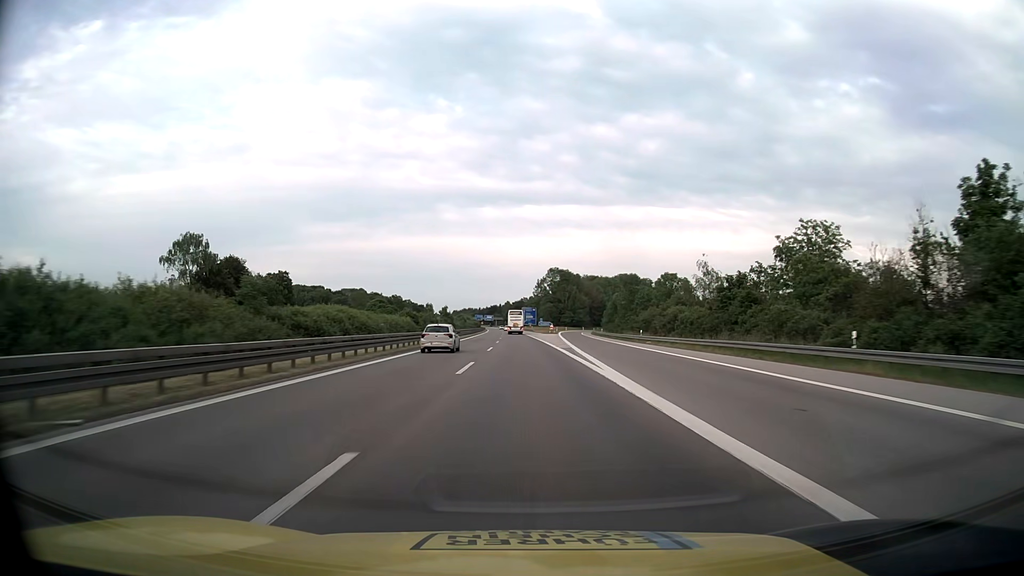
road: motorway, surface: asphalt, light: Day
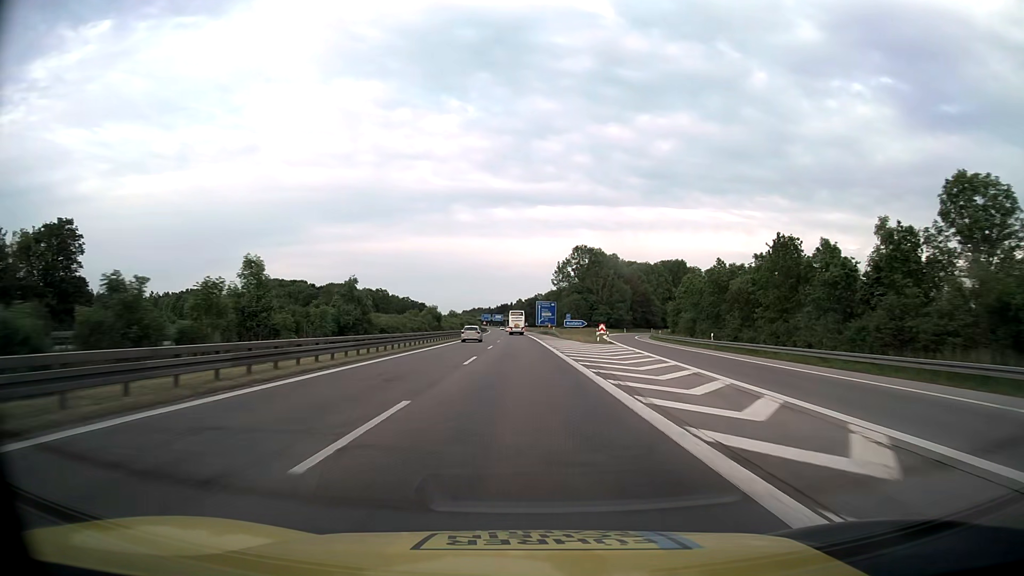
(-0.6, +67.3) m; -1°
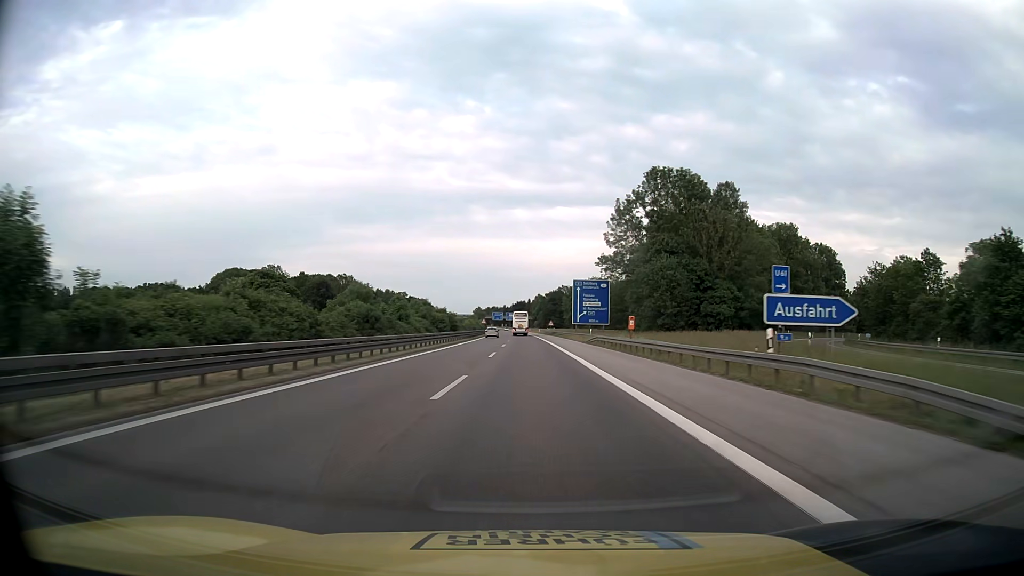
(-1.1, +84.1) m; -2°
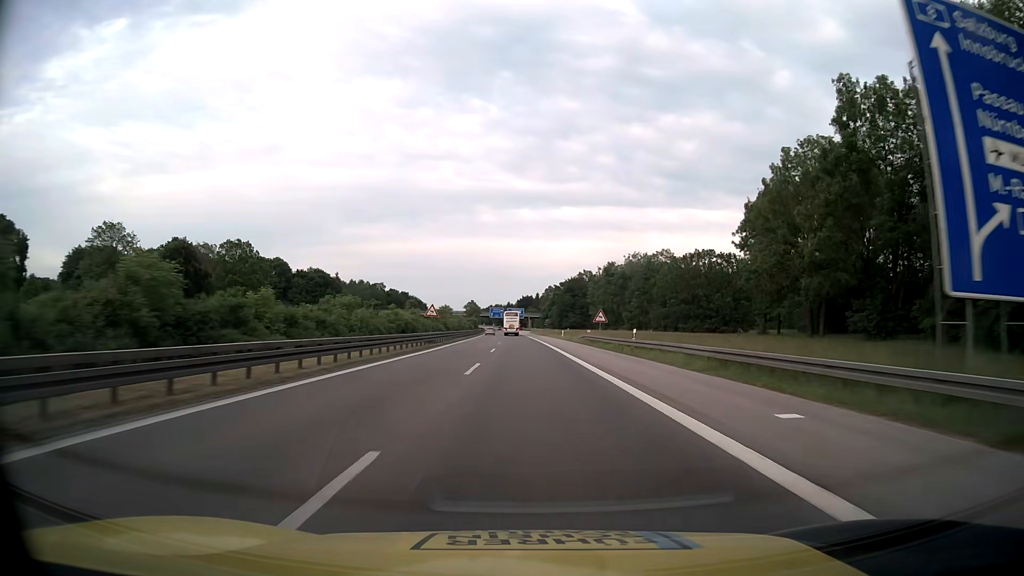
(-0.4, +84.1) m; 0°
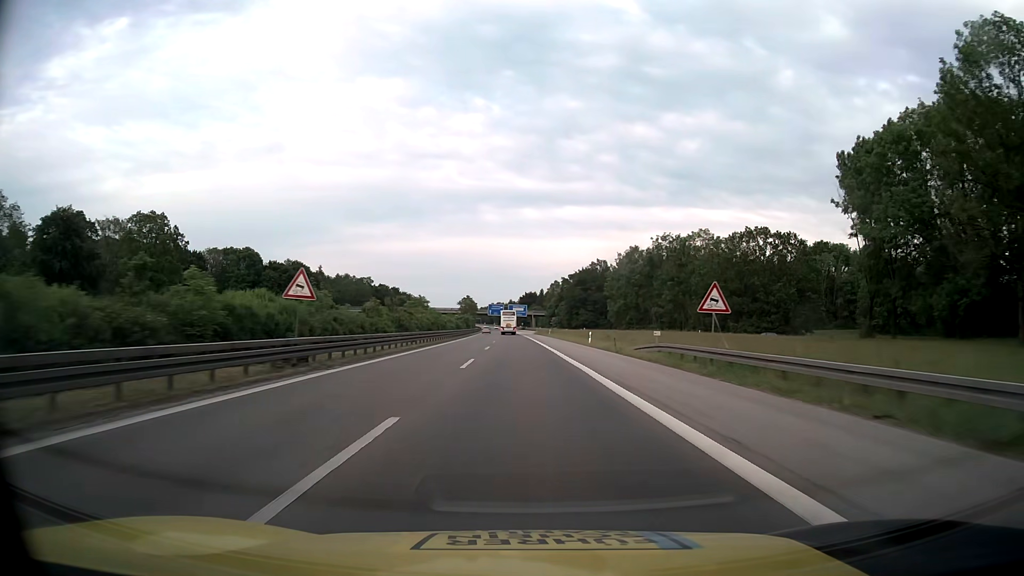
(-0.1, +33.6) m; 0°
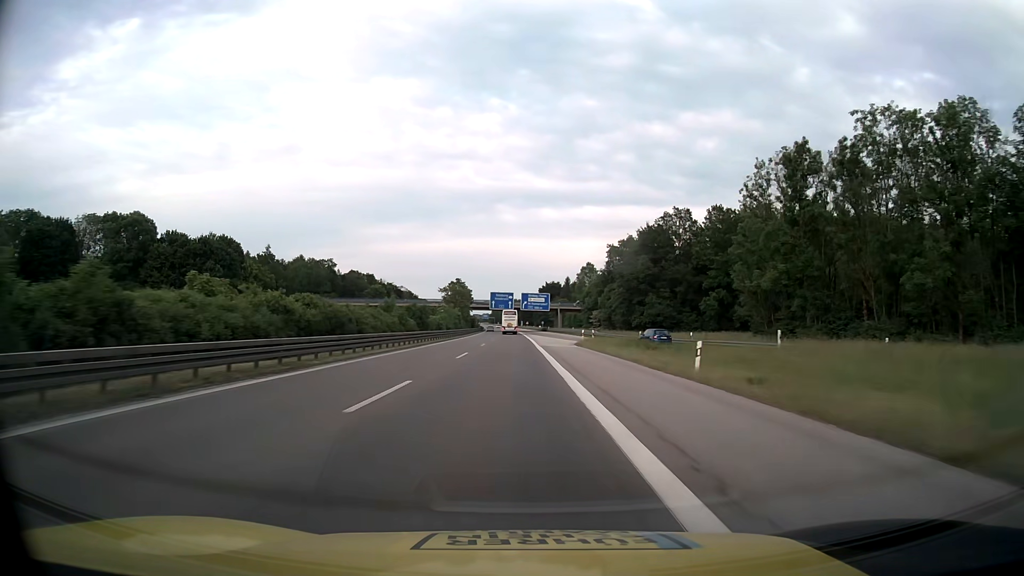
(-0.9, +84.0) m; -2°
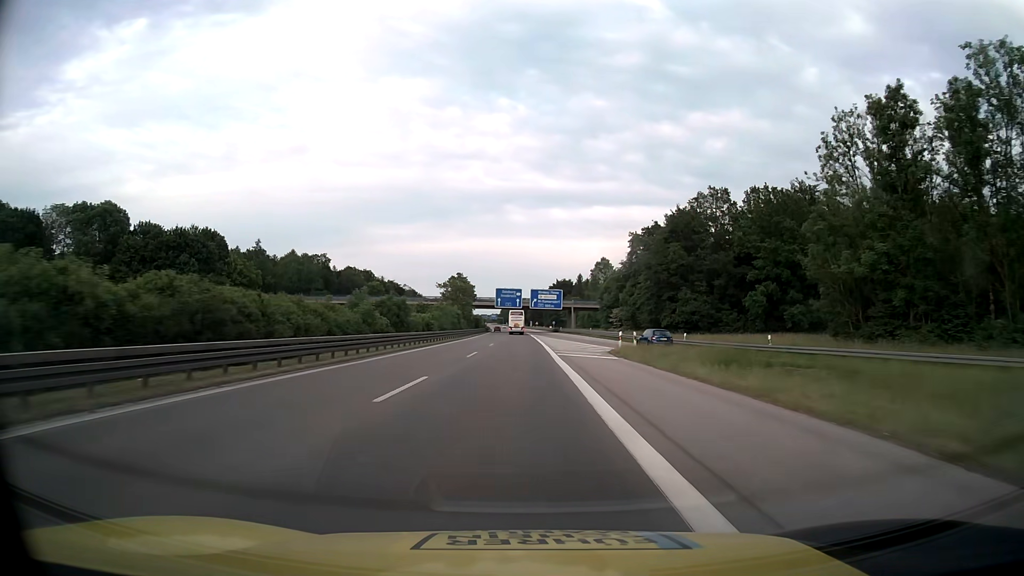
(-0.1, +16.8) m; -1°
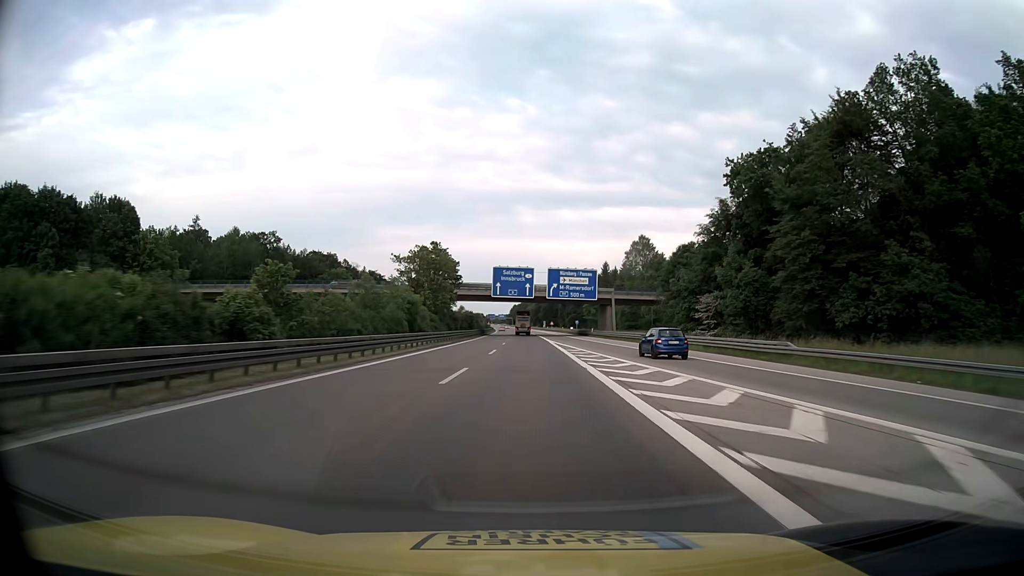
(-0.6, +50.4) m; -1°
(0, +10) (0, +20) (0, +30) (0, +40) (0, +50) (0, +60) (0, +70) (0, +80) (0, +90) (0, +100) m
